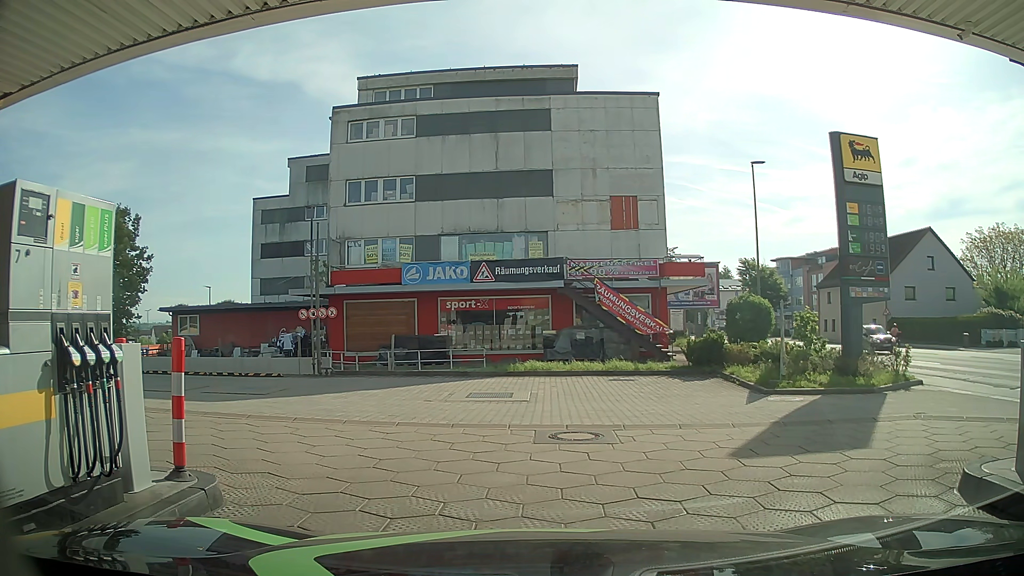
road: service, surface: paving_stones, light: Day
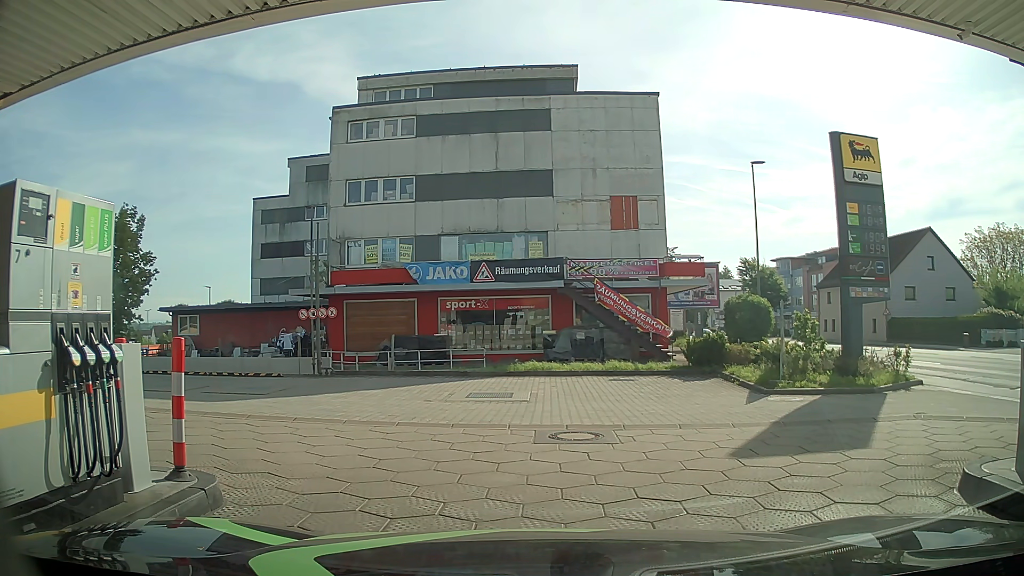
(0.0, 0.0) m; 0°
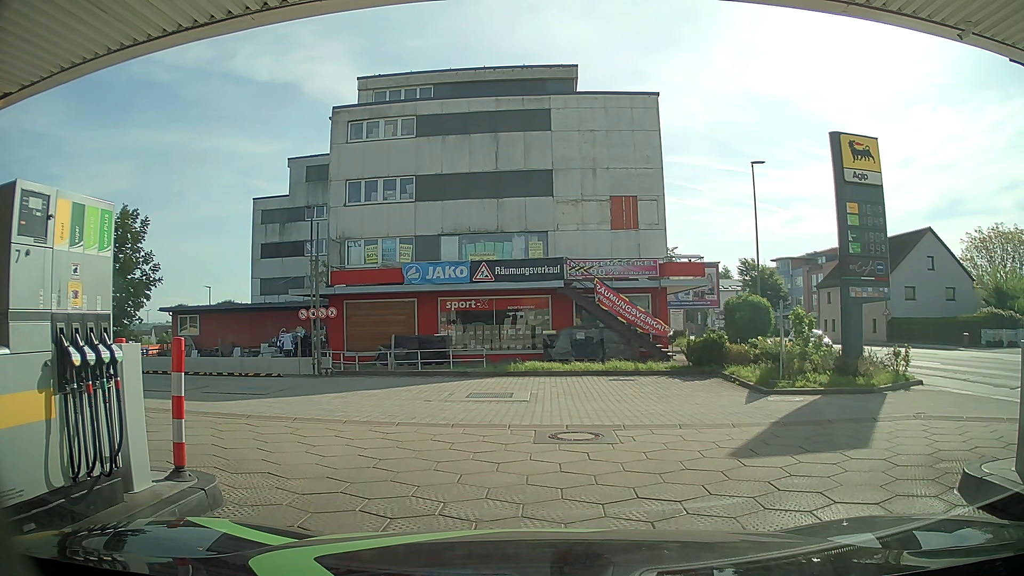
(0.0, 0.0) m; 0°
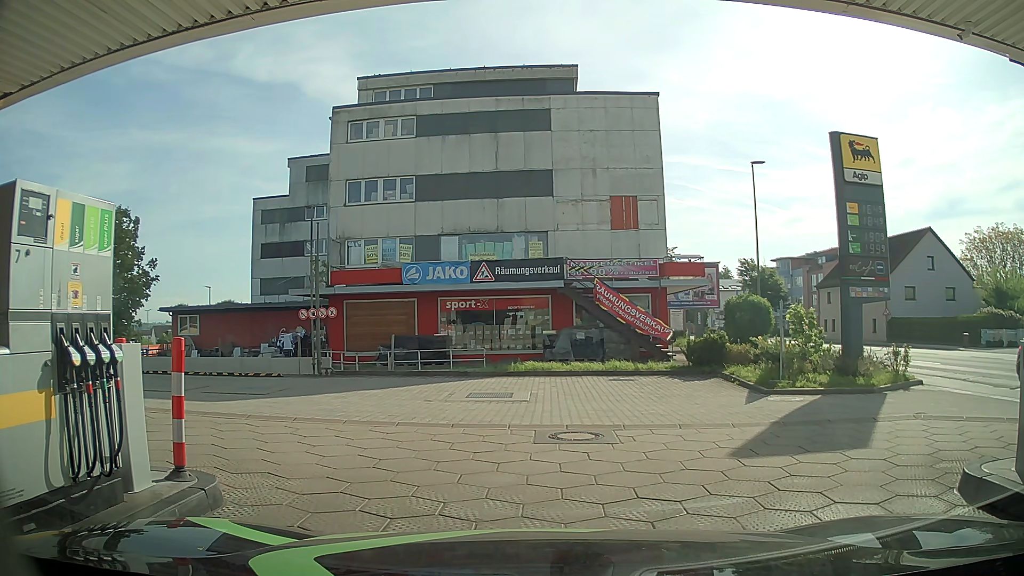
(0.0, 0.0) m; 0°
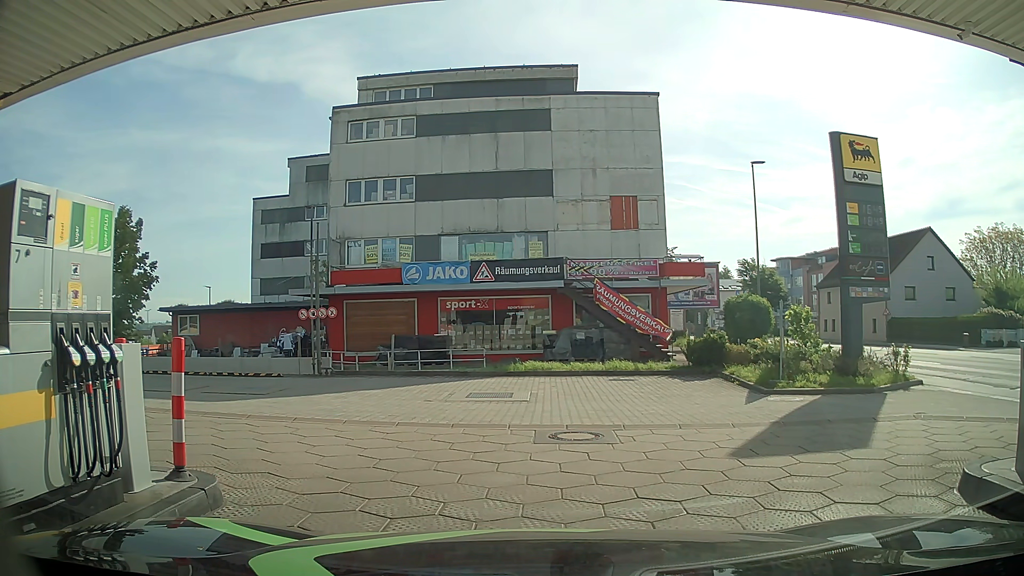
(0.0, 0.0) m; 0°
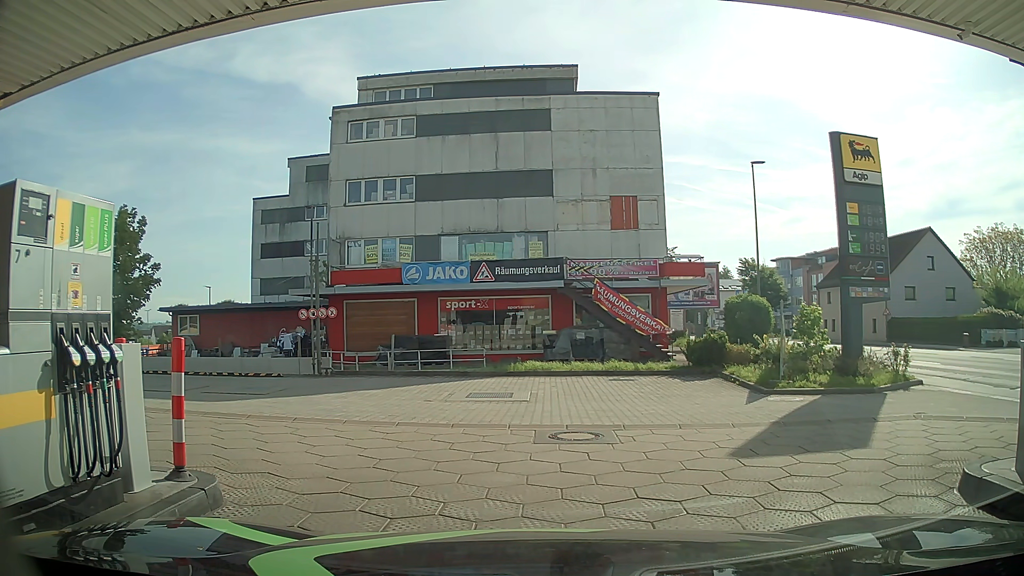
(0.0, 0.0) m; 0°
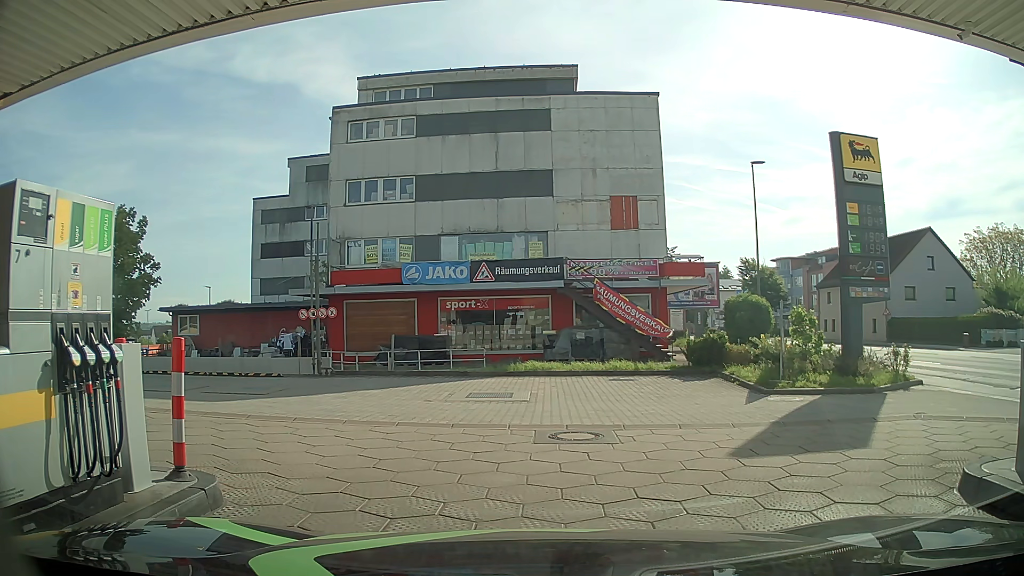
(0.0, 0.0) m; 0°
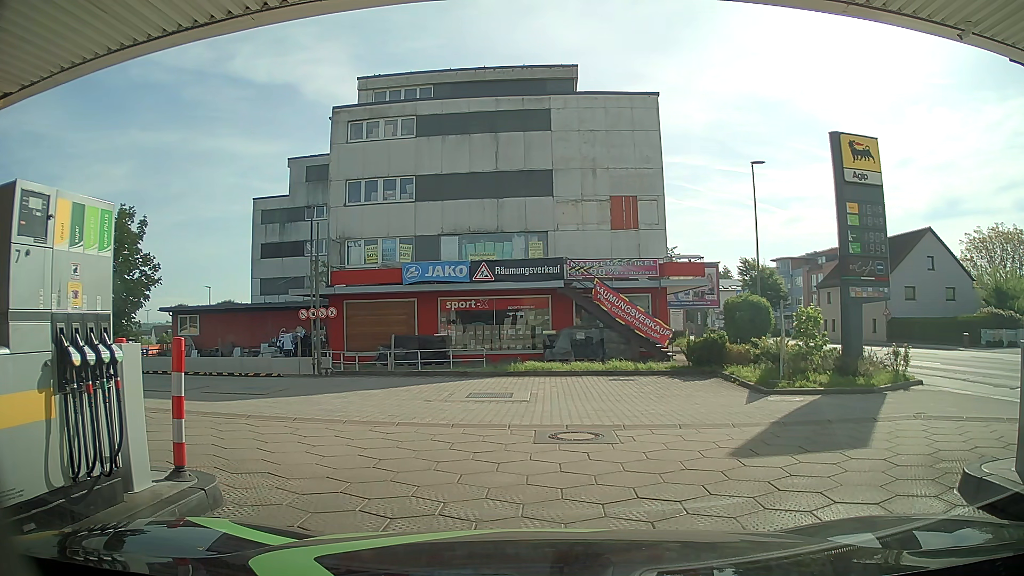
(0.0, 0.0) m; 0°
